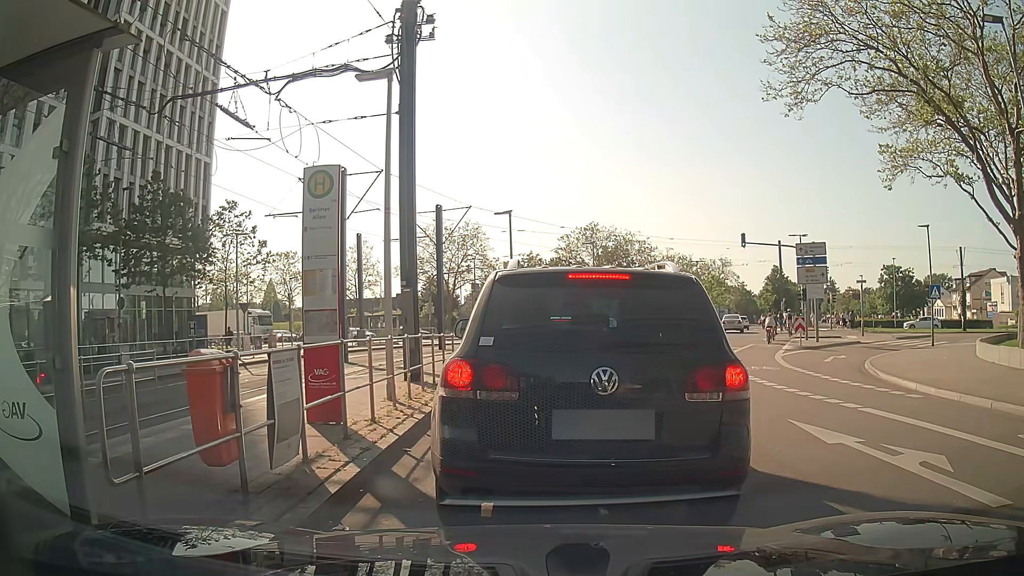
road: secondary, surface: asphalt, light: Day
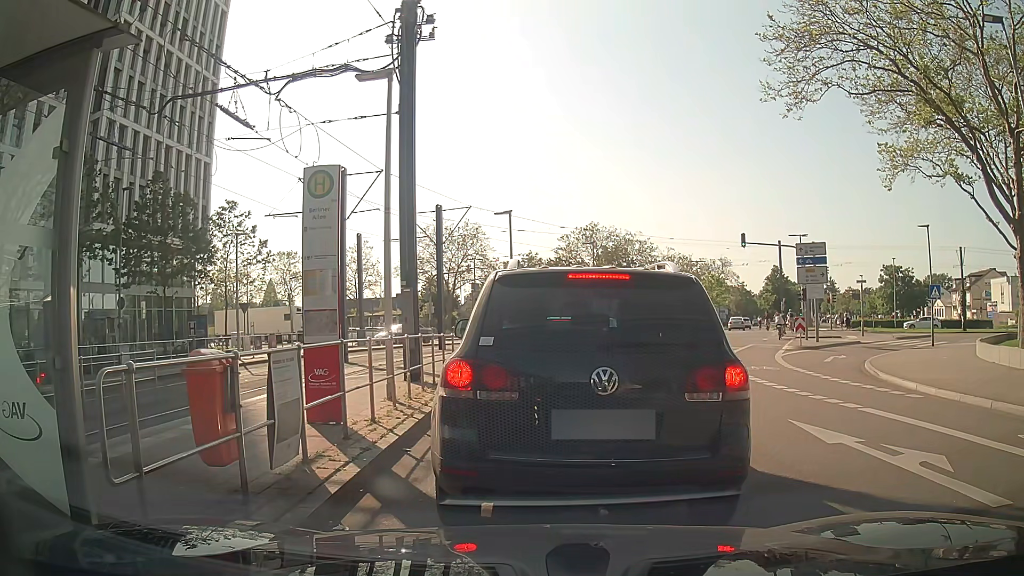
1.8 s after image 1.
(0.0, 0.0) m; 0°
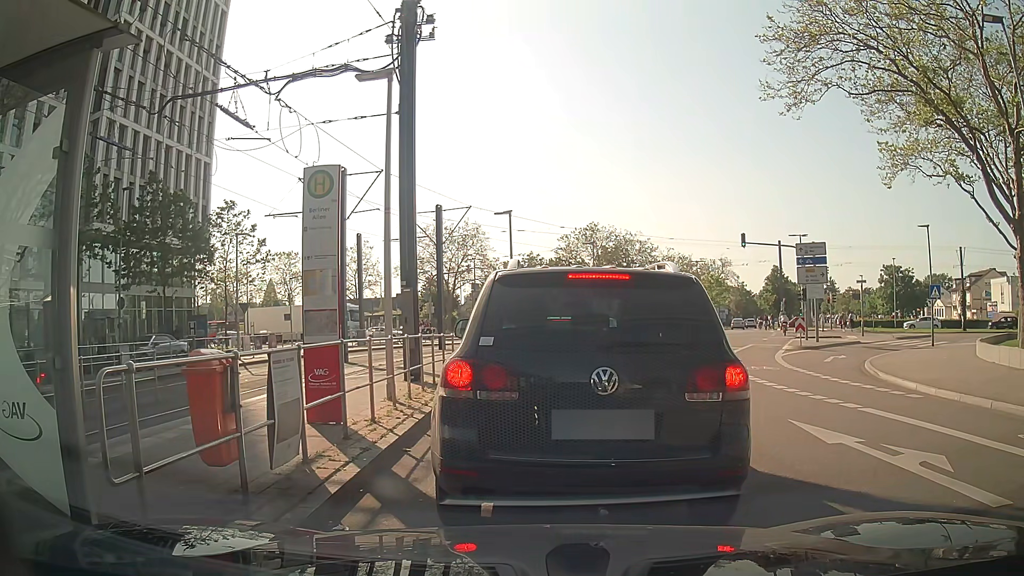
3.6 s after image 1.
(0.0, 0.0) m; 0°
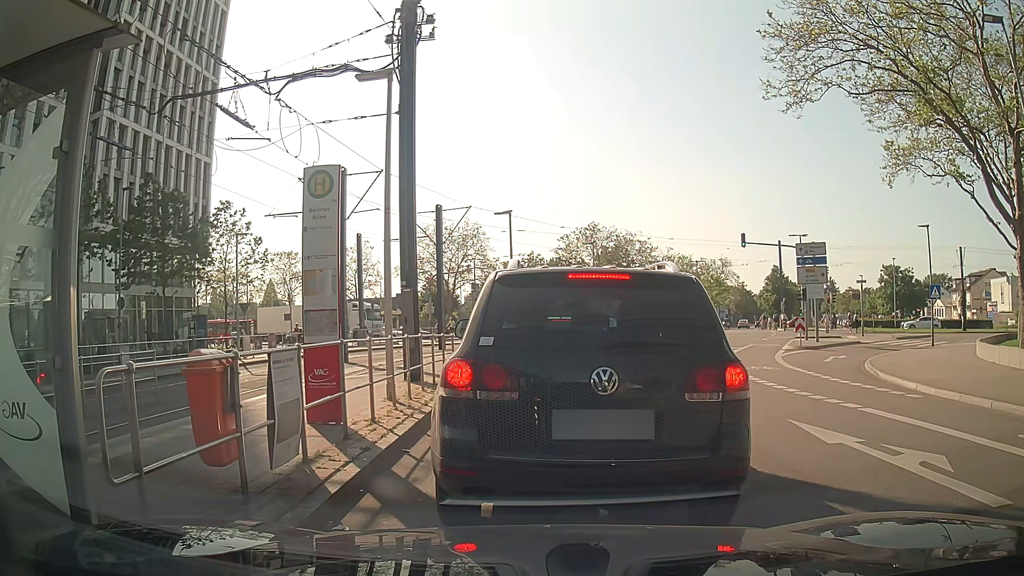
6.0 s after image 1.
(0.0, 0.0) m; 0°
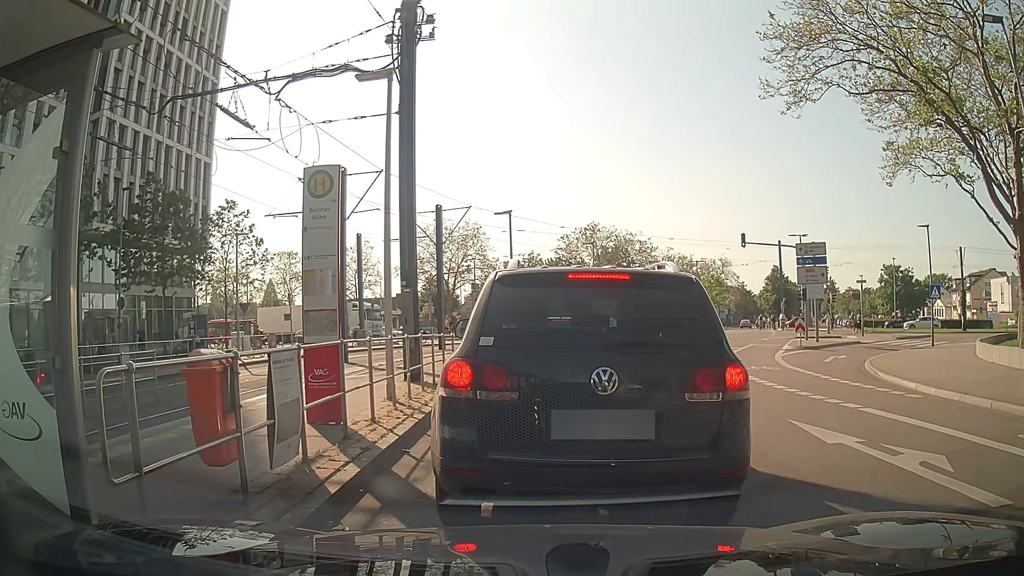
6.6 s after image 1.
(0.0, 0.0) m; 0°
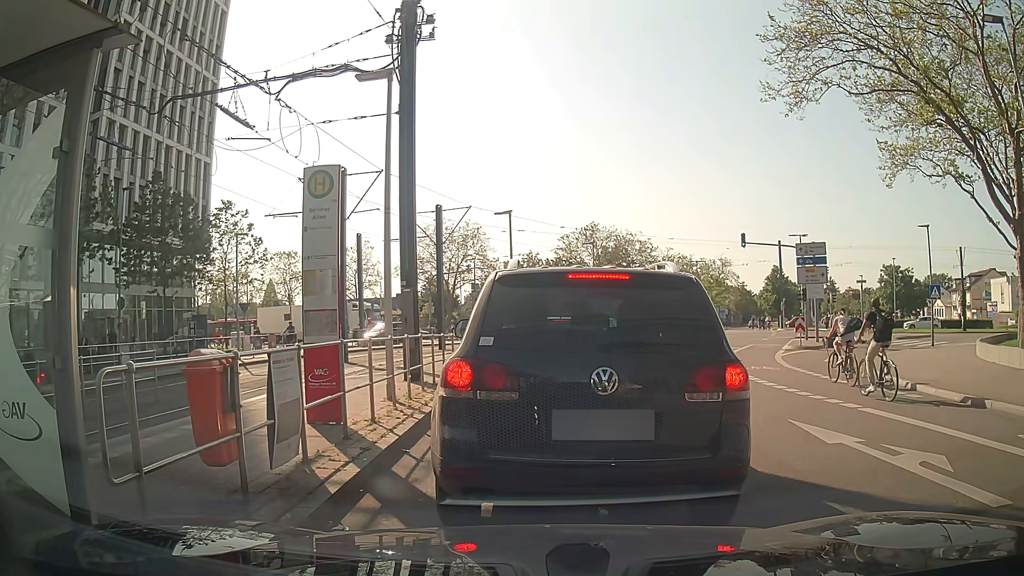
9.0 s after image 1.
(0.0, 0.0) m; 0°
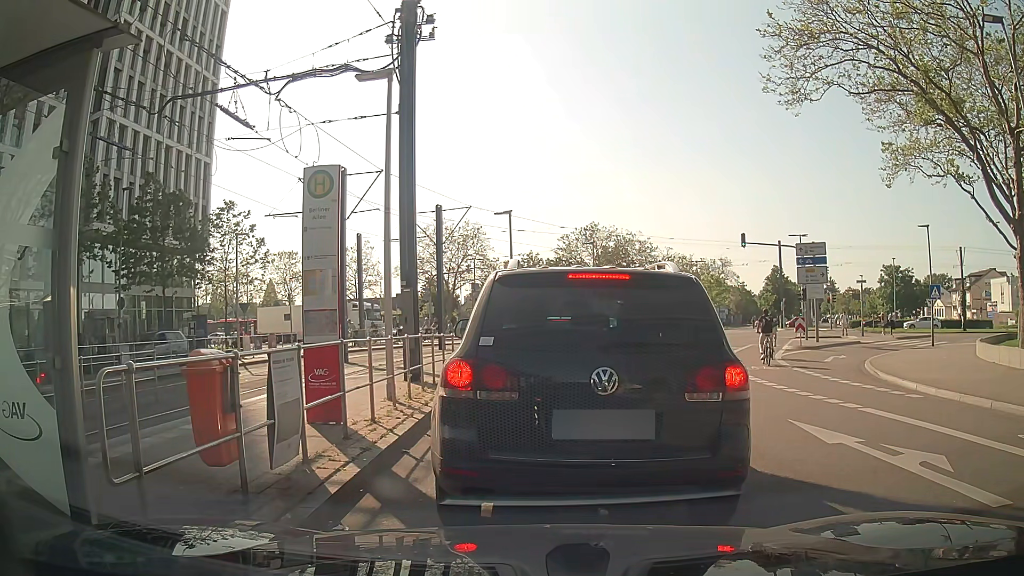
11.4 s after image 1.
(0.0, 0.0) m; 0°
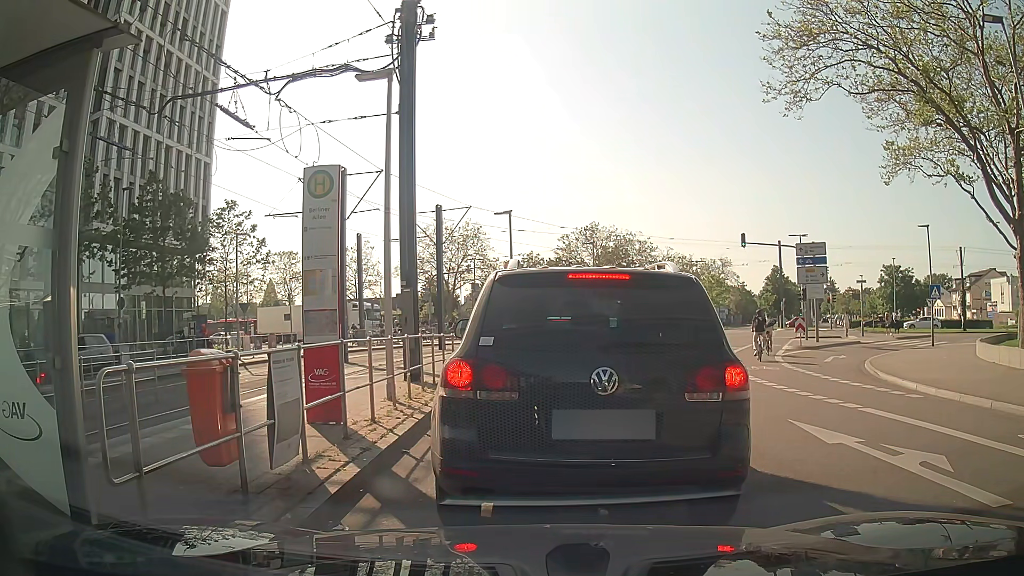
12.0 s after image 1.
(0.0, 0.0) m; 0°
